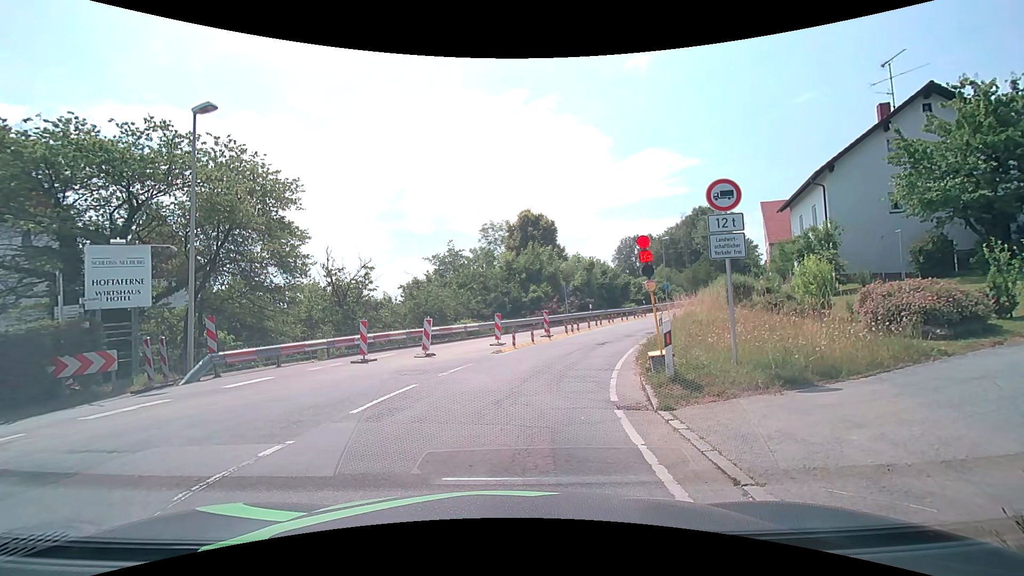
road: secondary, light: Day
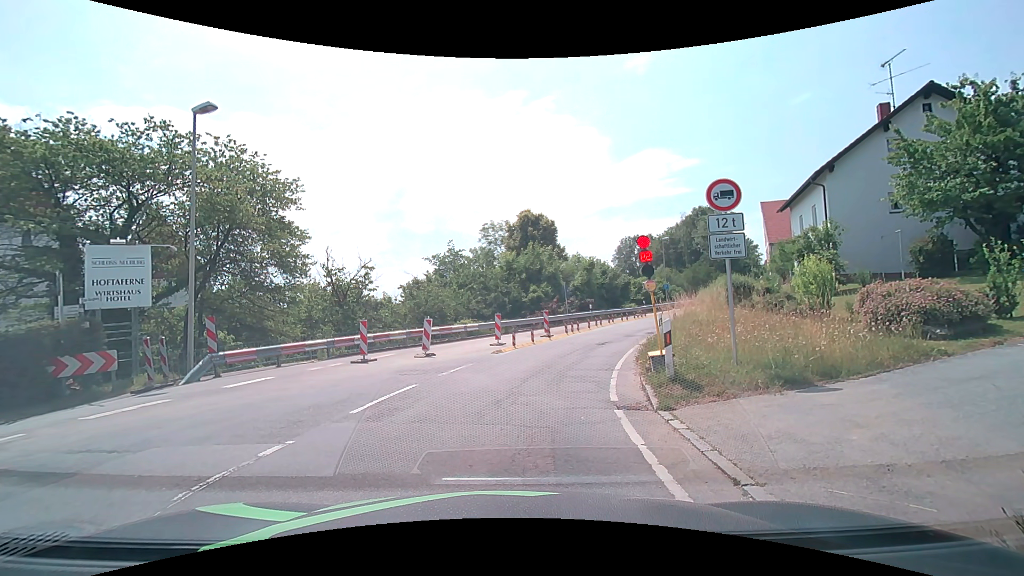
(0.0, 0.0) m; 0°
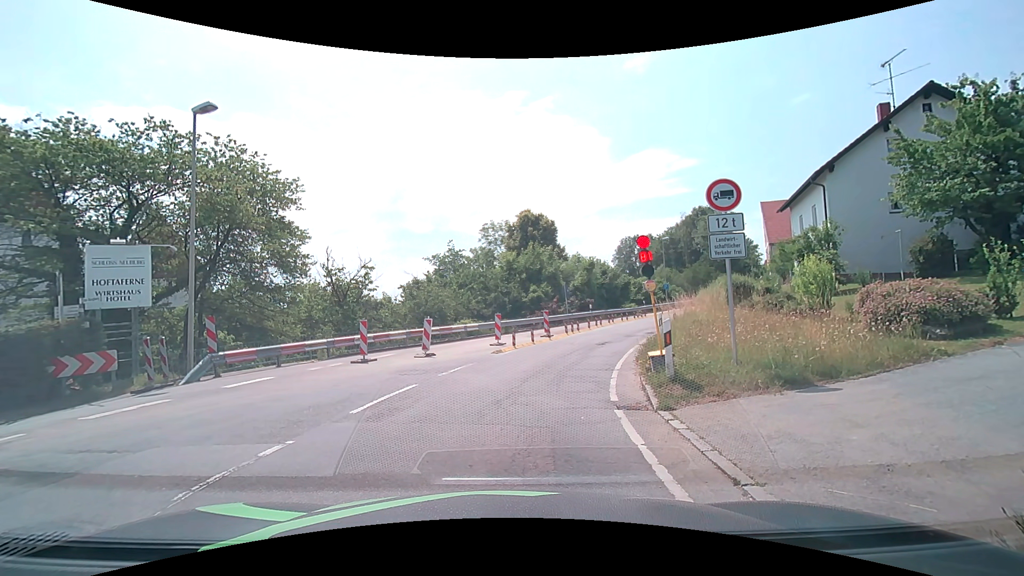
(0.0, 0.0) m; 0°
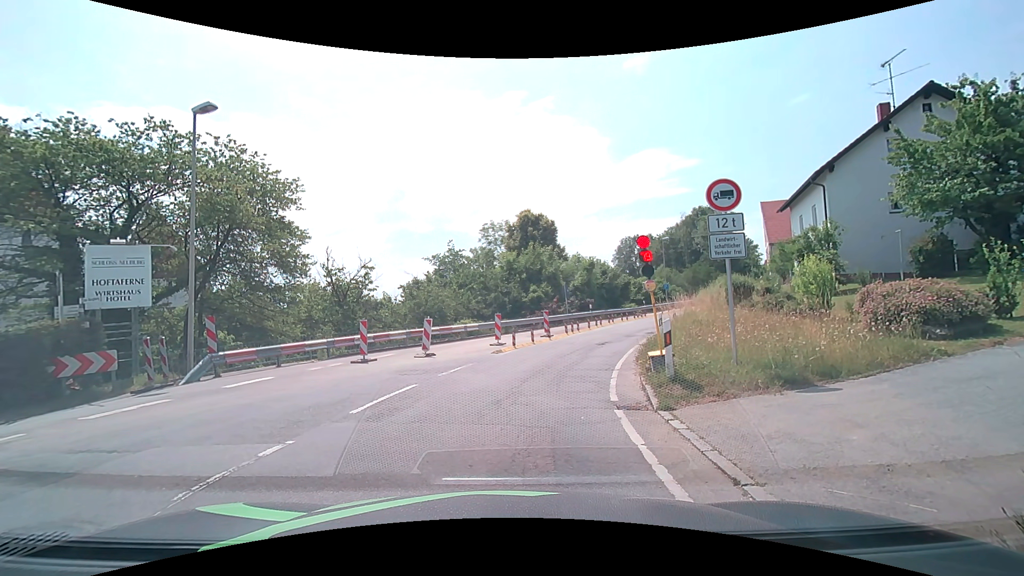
(0.0, 0.0) m; 0°
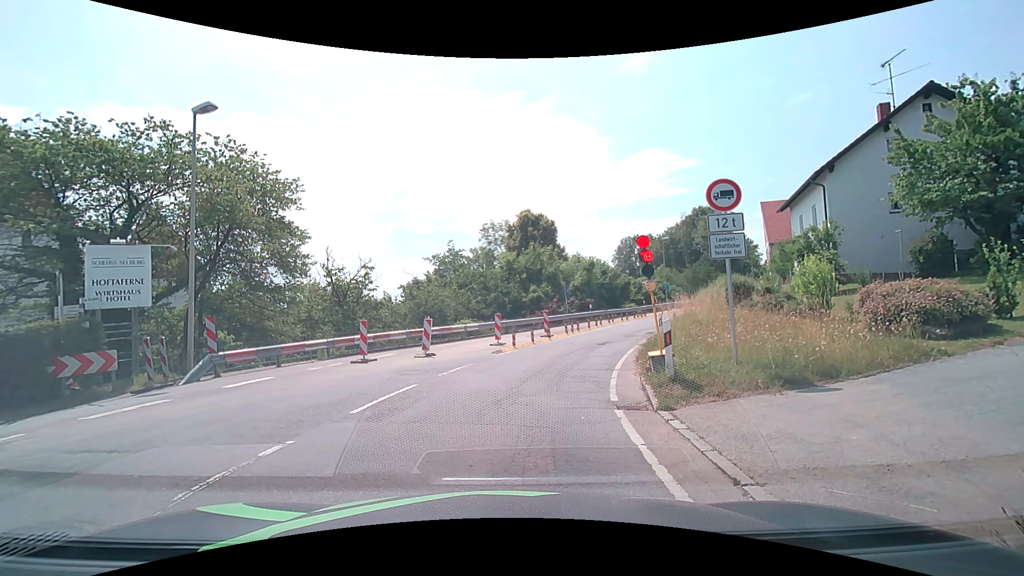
(0.0, 0.0) m; 0°
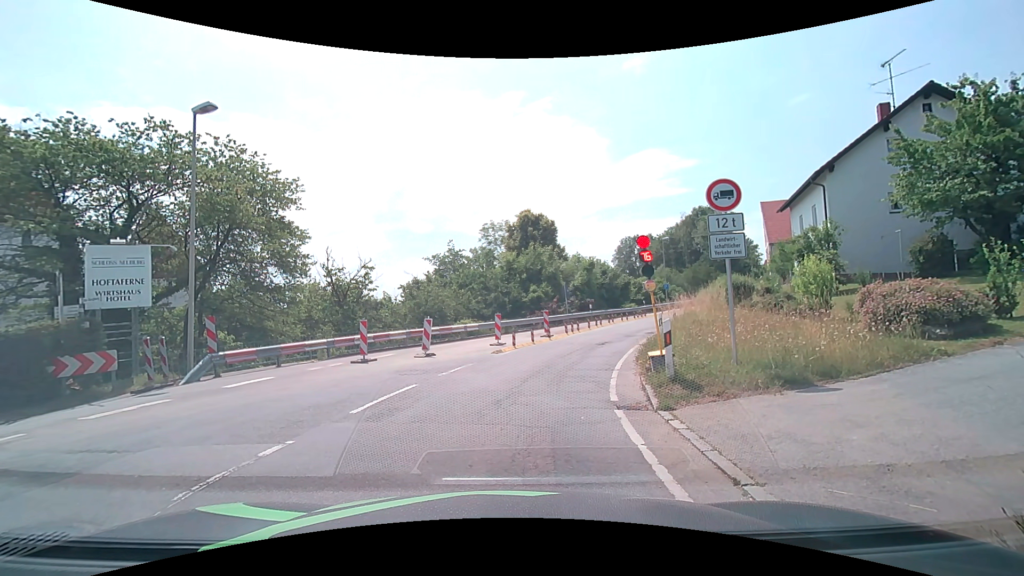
(0.0, 0.0) m; 0°
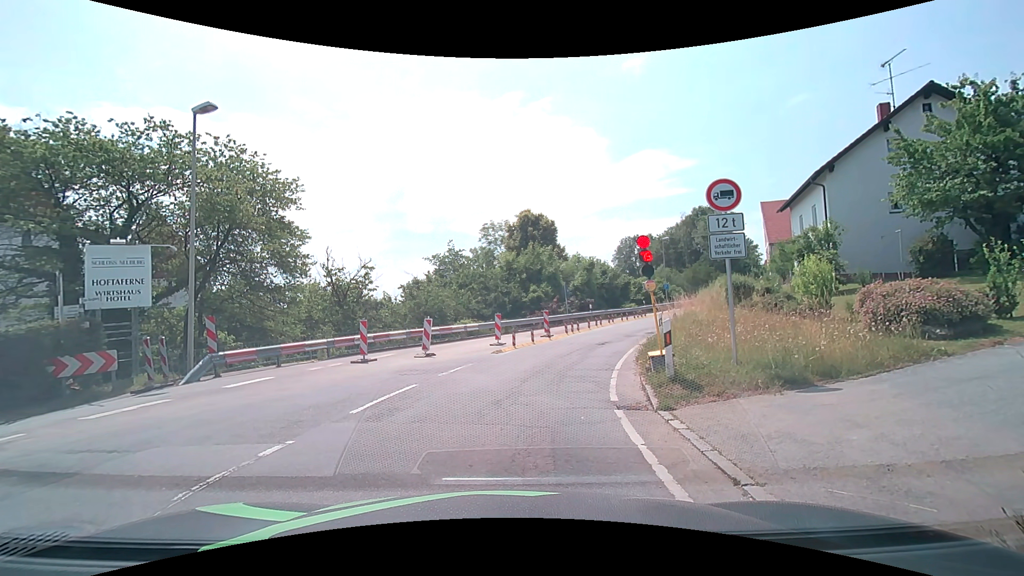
(0.0, 0.0) m; 0°
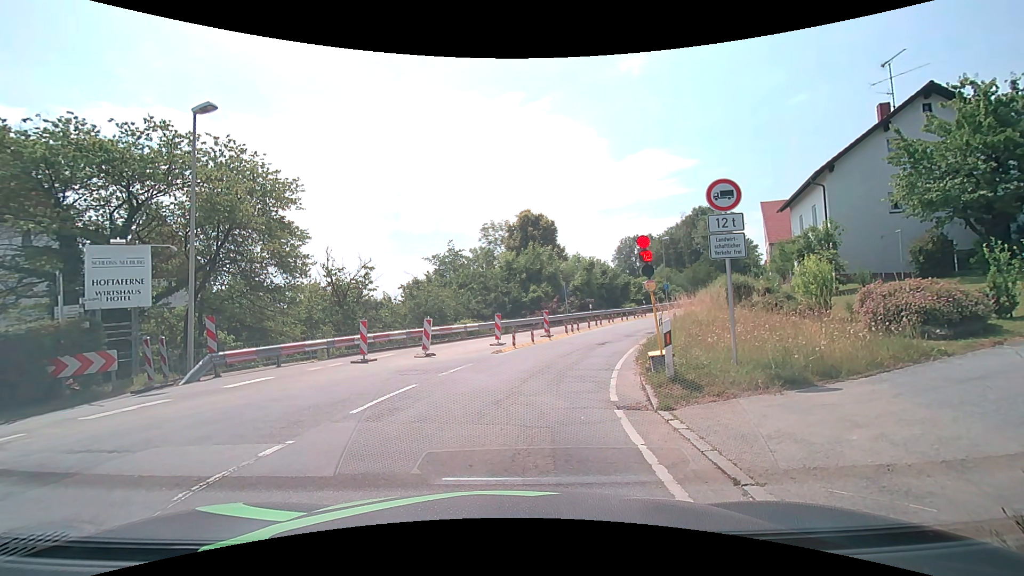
(0.0, 0.0) m; 0°
(0, +10) (+3, +20) (+6, +29) (+11, +38) (+16, +47) (+21, +55) (+27, +63) (+34, +71) (+40, +78) (+47, +86) m
